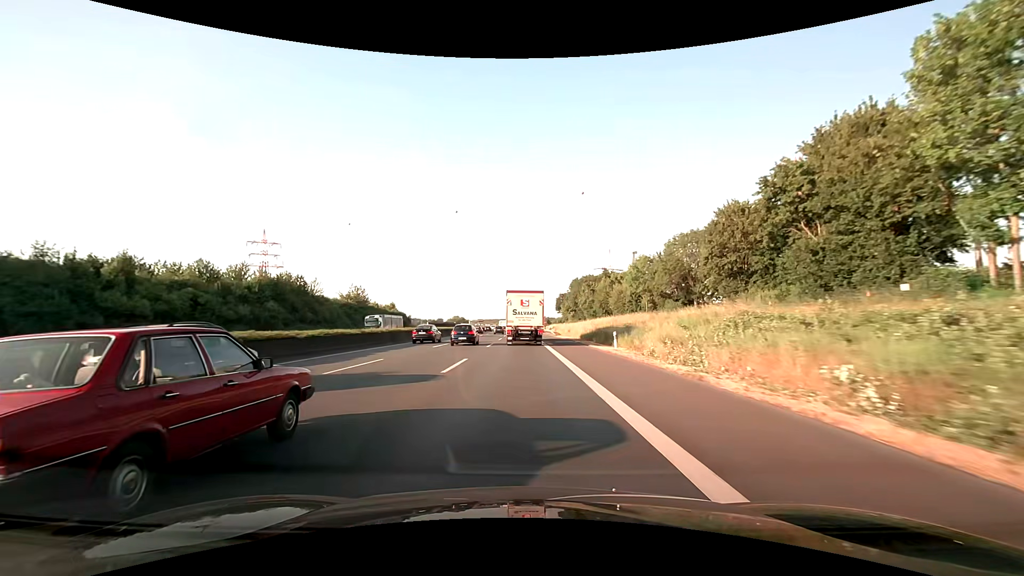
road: motorway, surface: asphalt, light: Day
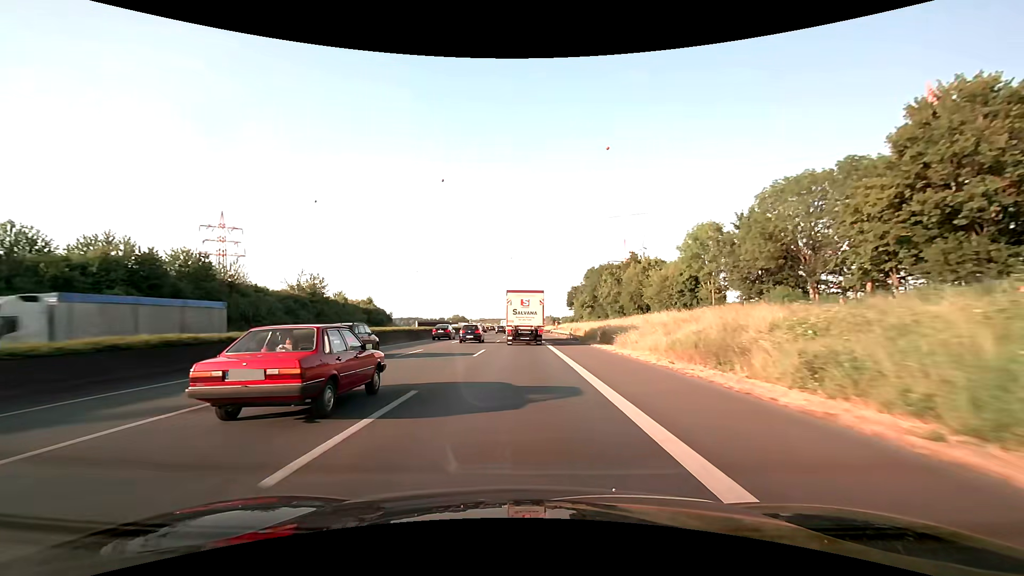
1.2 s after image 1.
(0.0, +28.4) m; 0°
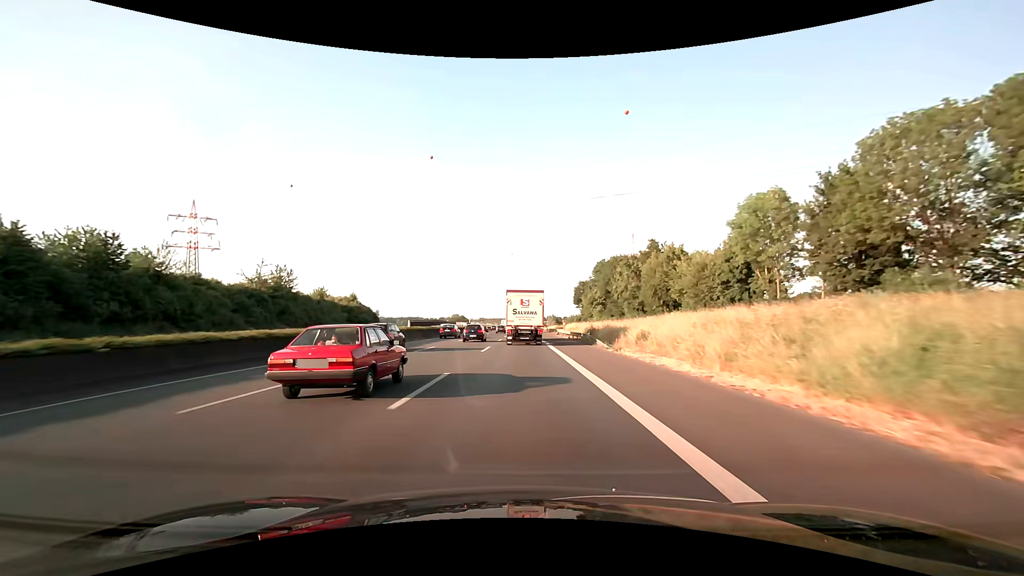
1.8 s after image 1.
(-0.1, +14.2) m; 0°
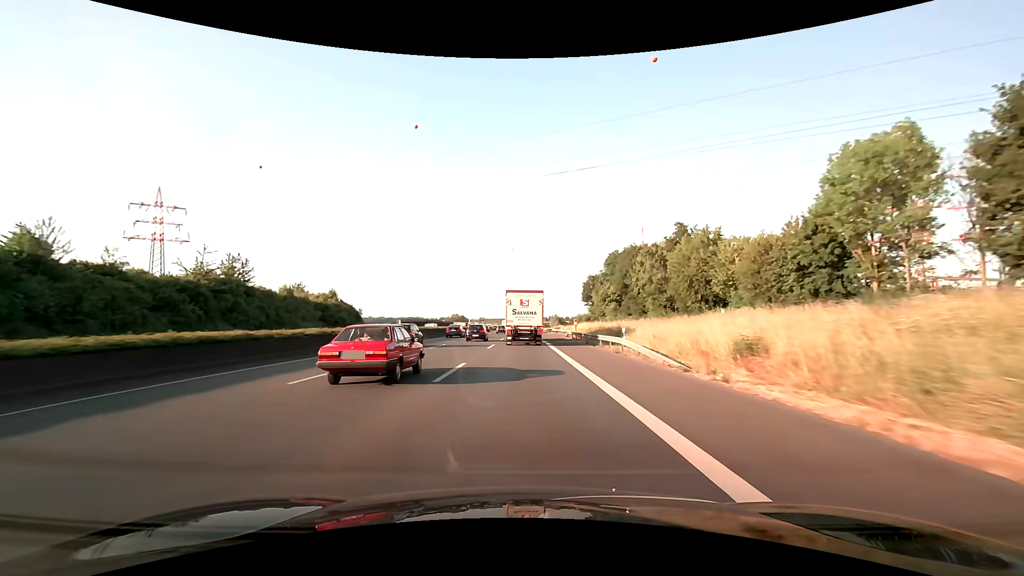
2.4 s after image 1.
(0.0, +14.1) m; 0°
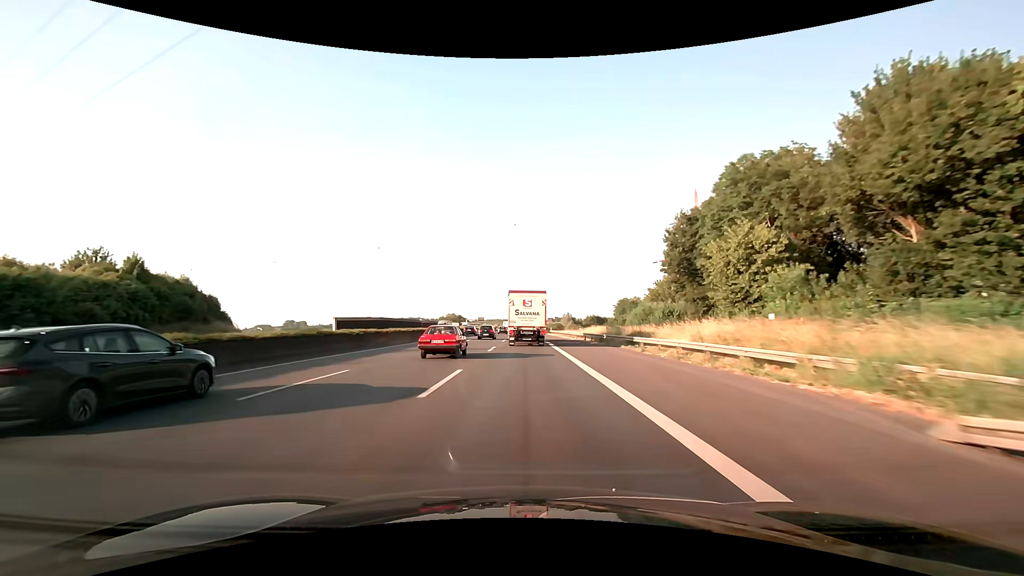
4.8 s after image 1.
(-0.1, +56.4) m; 0°
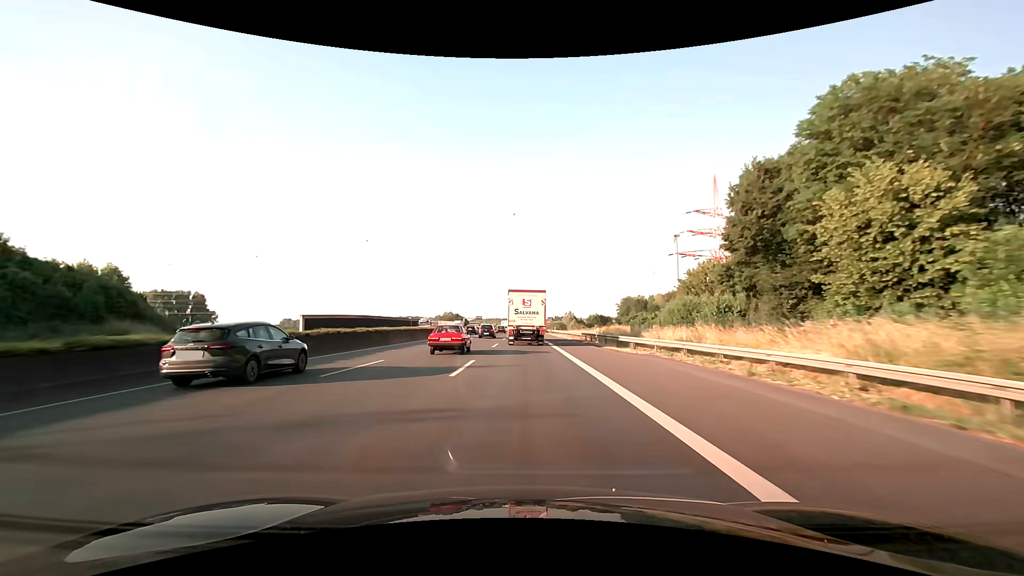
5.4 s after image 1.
(0.0, +14.0) m; 0°
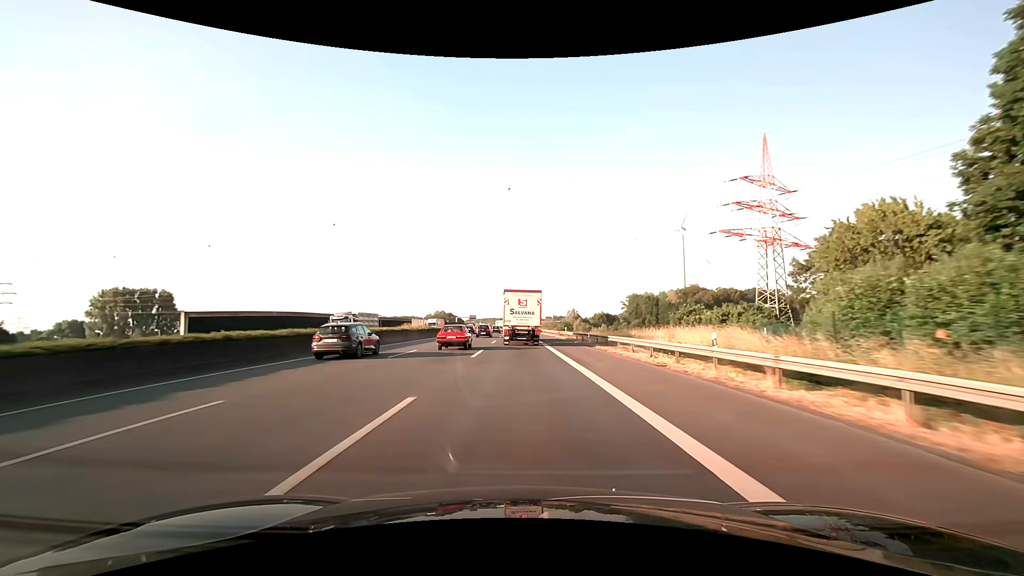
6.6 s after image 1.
(+0.1, +28.0) m; 0°
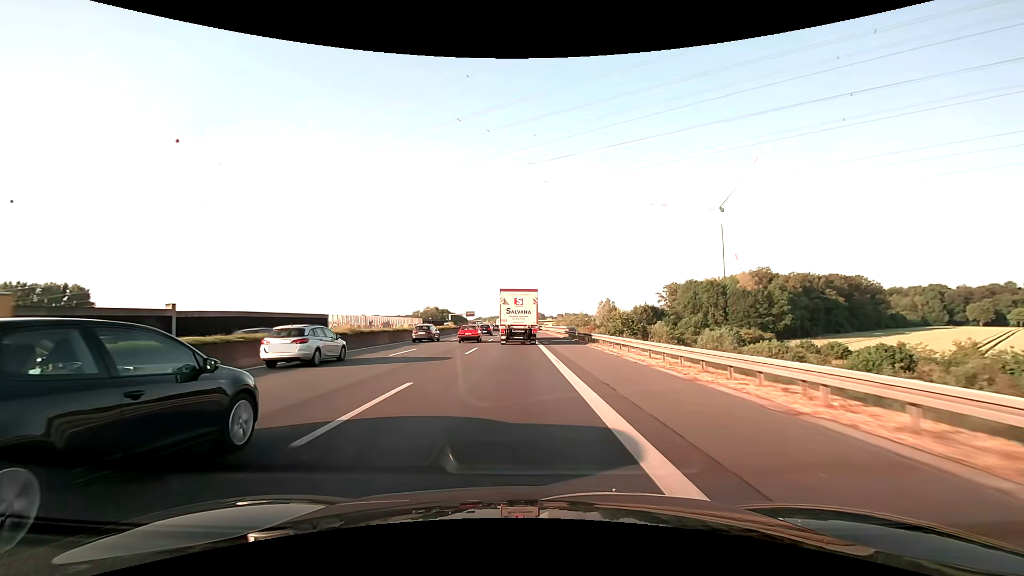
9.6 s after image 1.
(-0.2, +69.8) m; -1°
(0, +10) (0, +20) (0, +30) (0, +40) (0, +50) (0, +60) (-1, +70) (-1, +80) (-1, +90) (-1, +100) m
